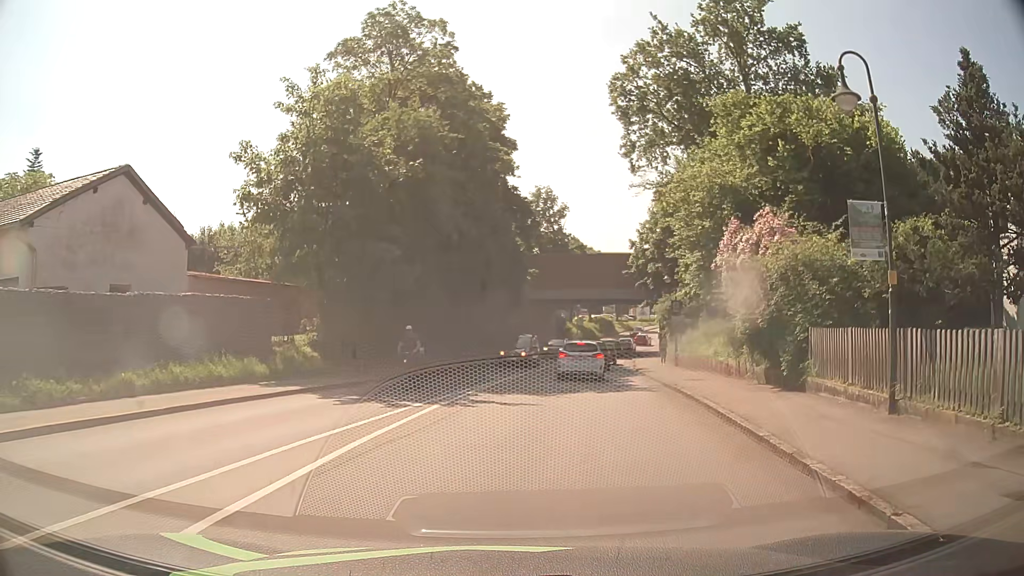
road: secondary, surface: asphalt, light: Day
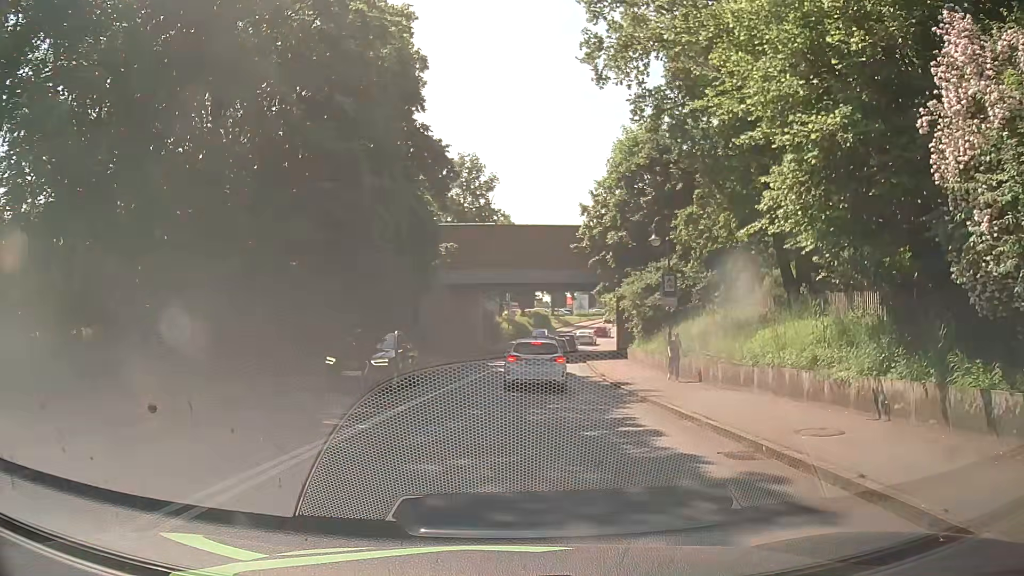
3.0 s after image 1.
(+1.0, +14.4) m; +6°
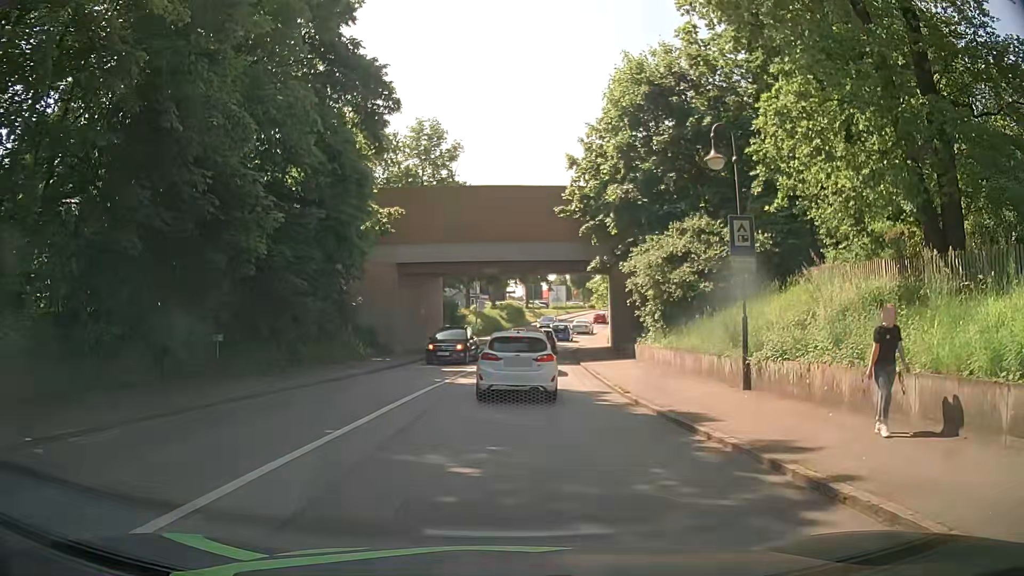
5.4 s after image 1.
(+0.4, +10.9) m; +3°
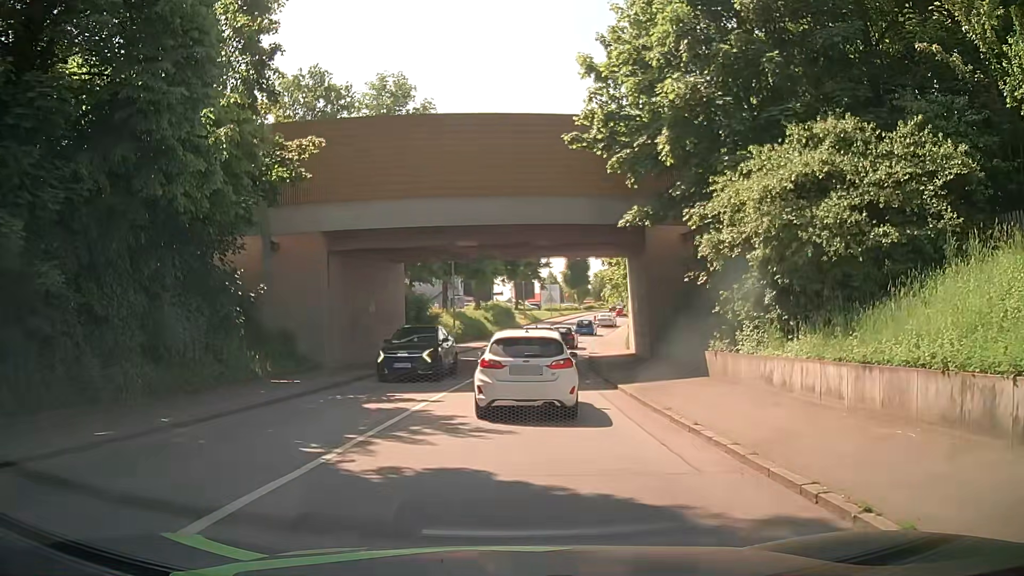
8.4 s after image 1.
(0.0, +12.5) m; -1°
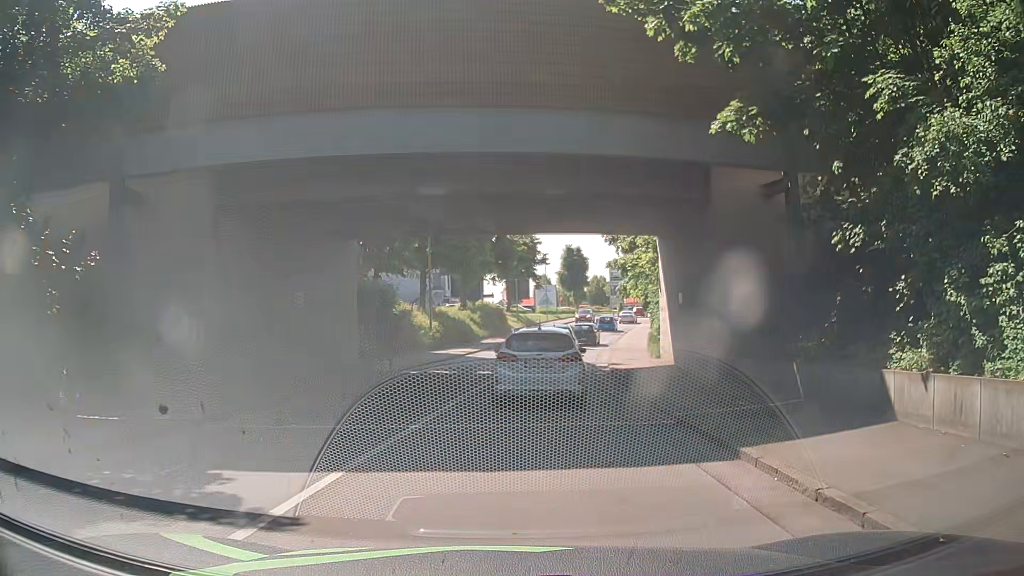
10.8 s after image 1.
(+0.4, +9.5) m; +2°
